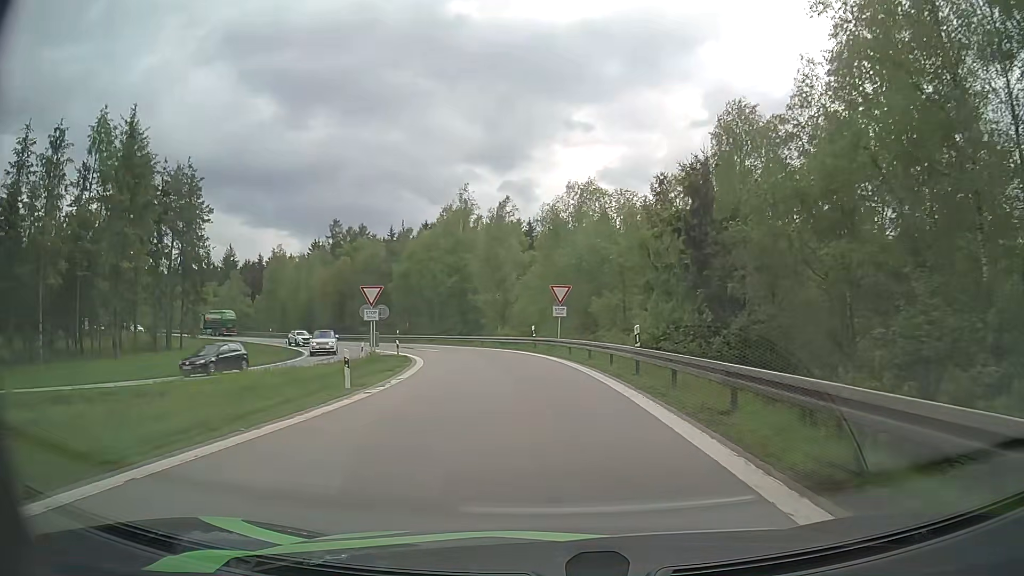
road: motorway_link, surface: asphalt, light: Day
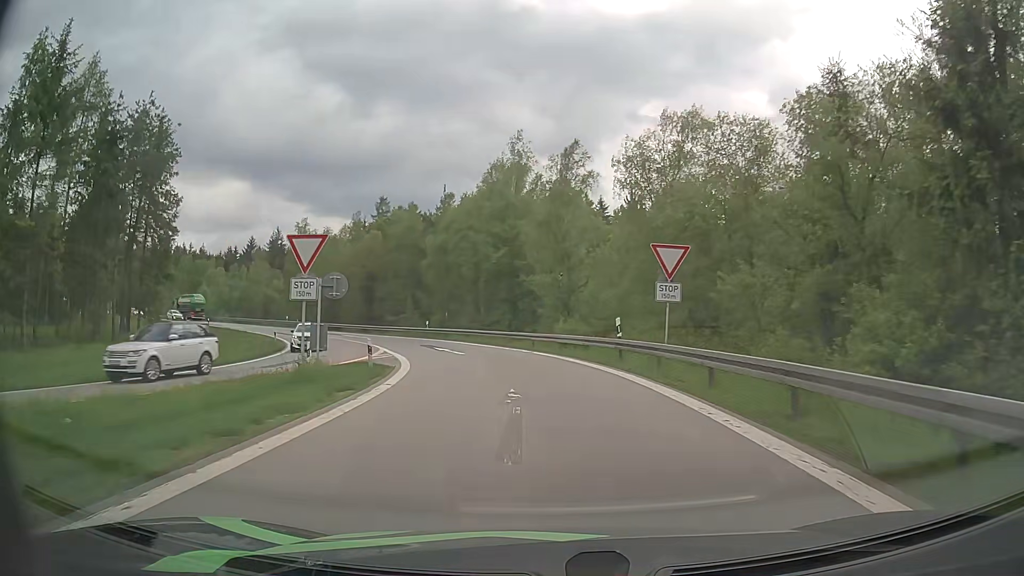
(-0.8, +16.7) m; -6°
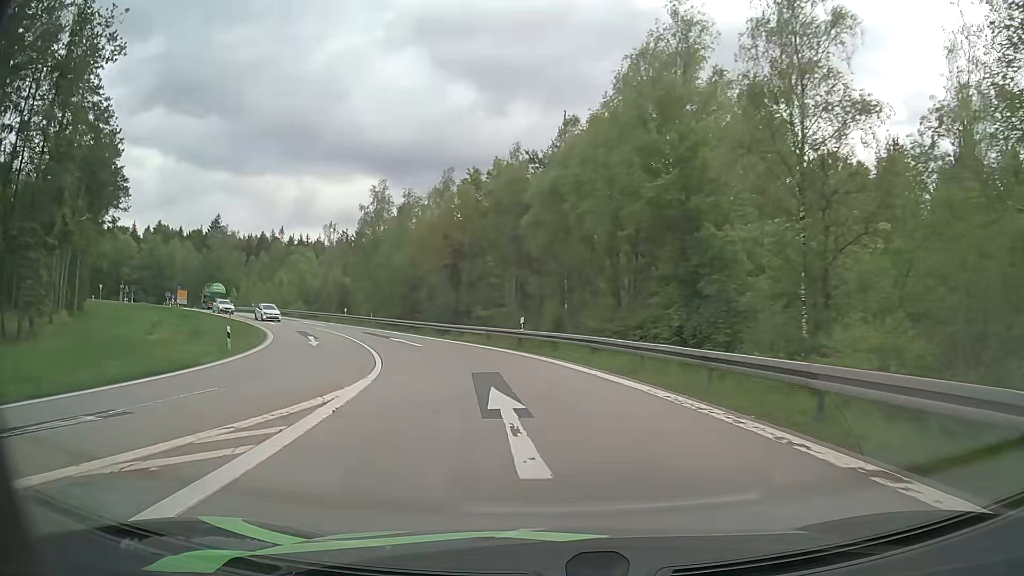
(-2.2, +23.8) m; -11°
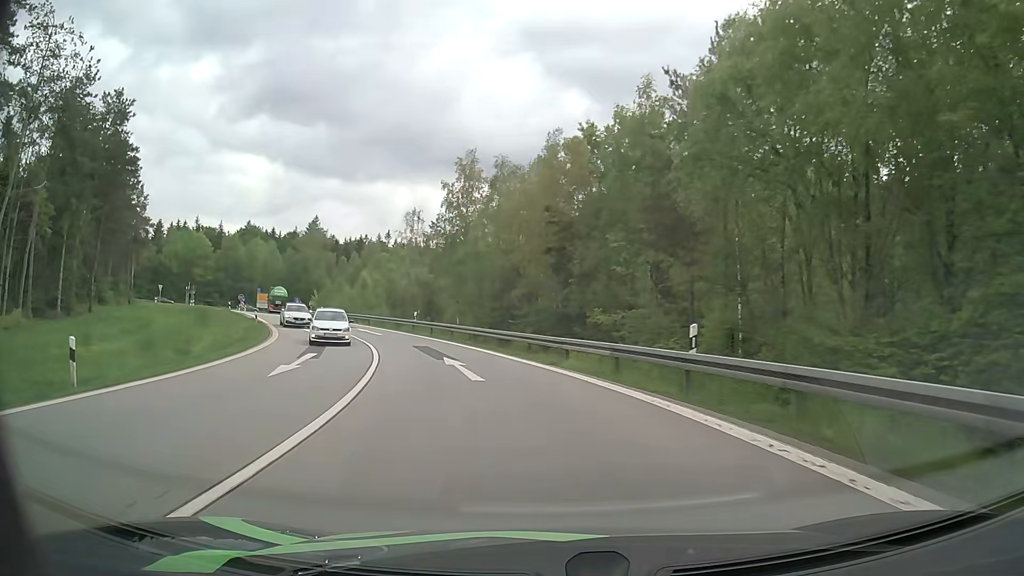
(-1.5, +15.1) m; -11°
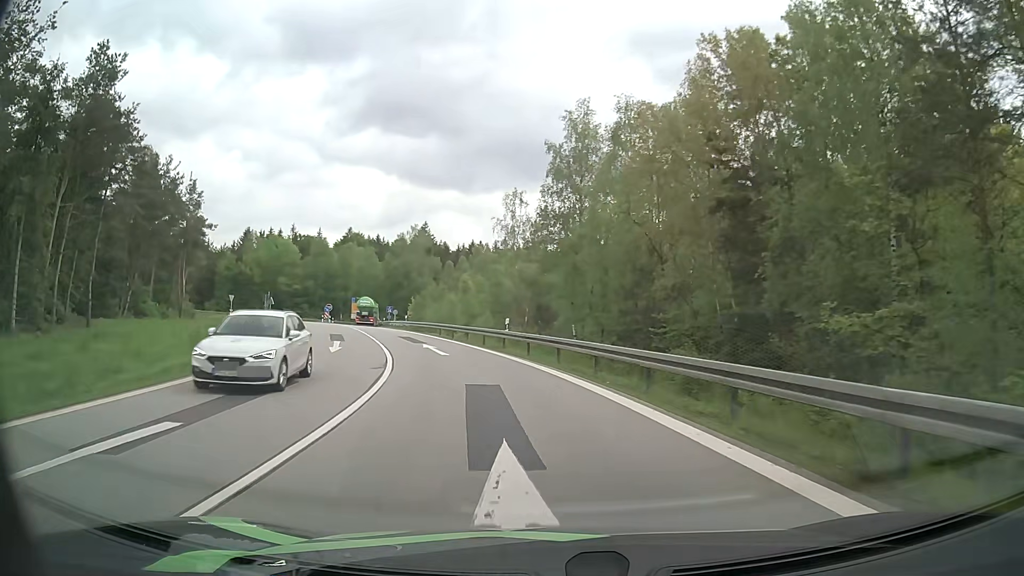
(-1.2, +14.4) m; -10°
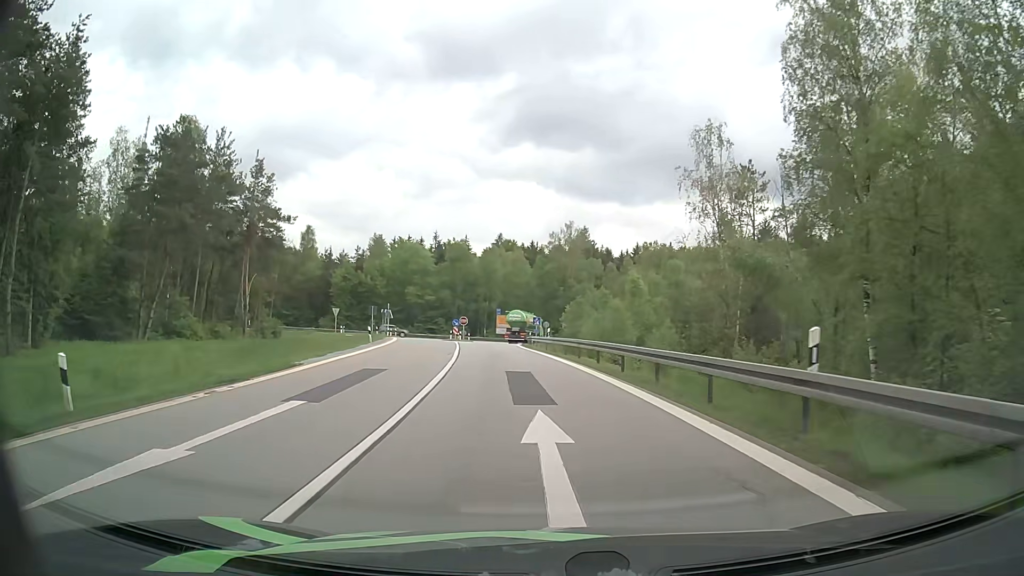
(-2.6, +20.5) m; -14°
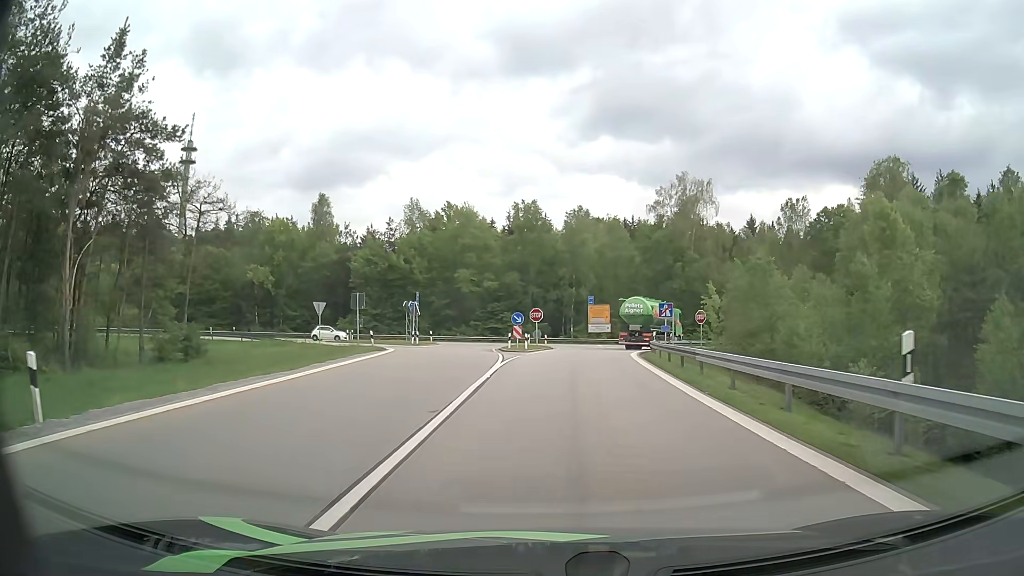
(-2.7, +33.0) m; -8°
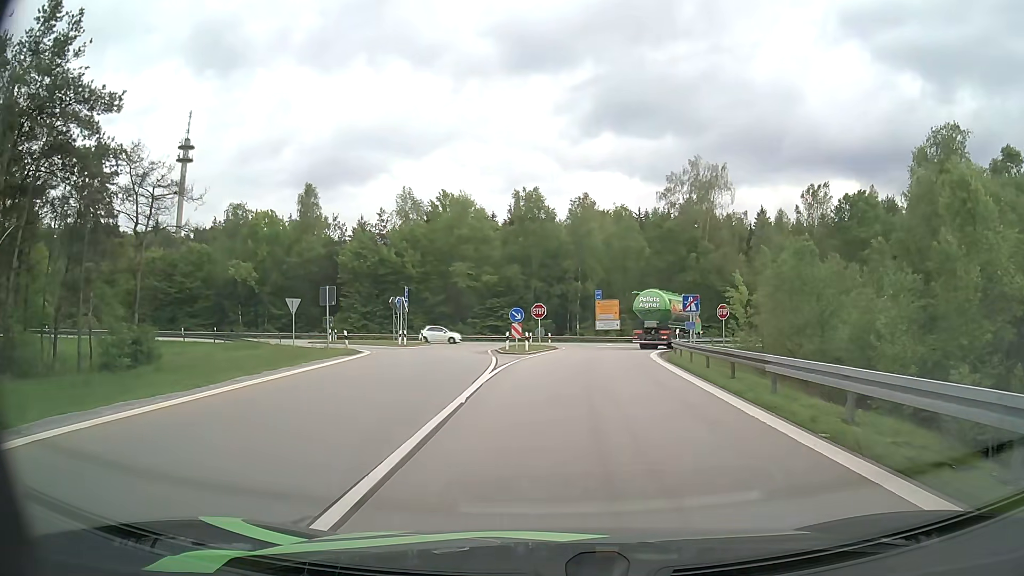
(0.0, +5.9) m; 0°
